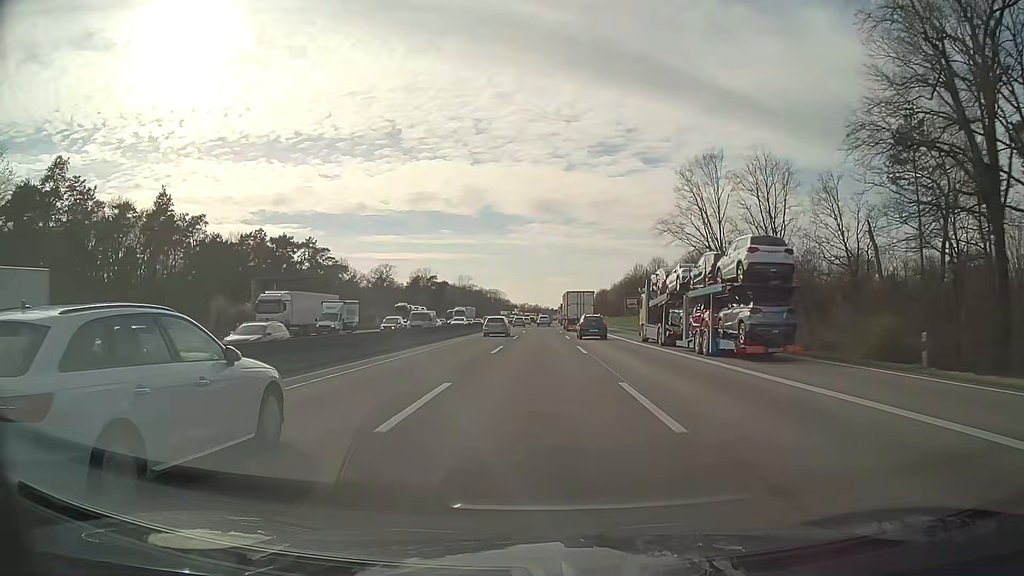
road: motorway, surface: asphalt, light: Day
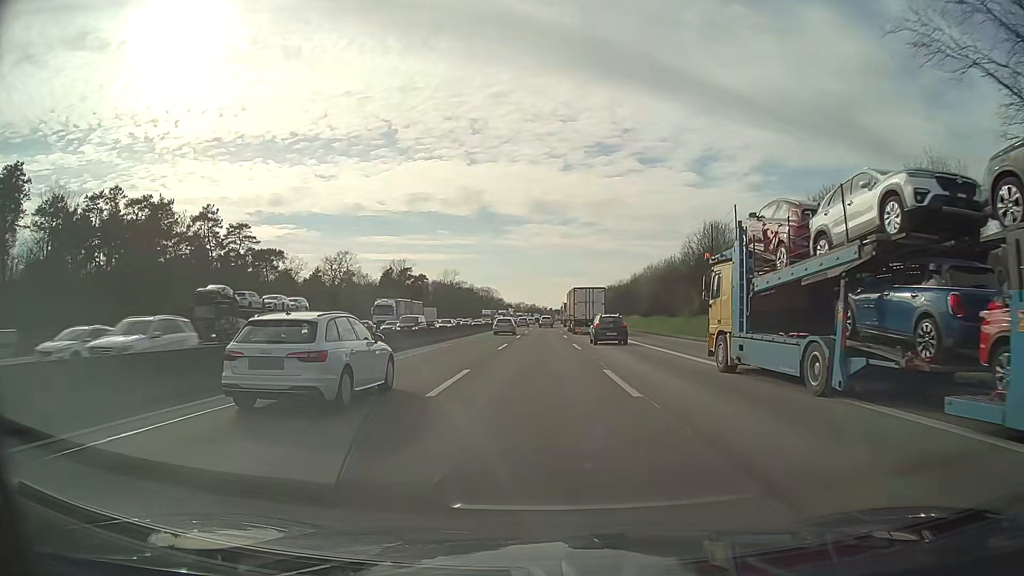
(0.0, +50.3) m; 0°
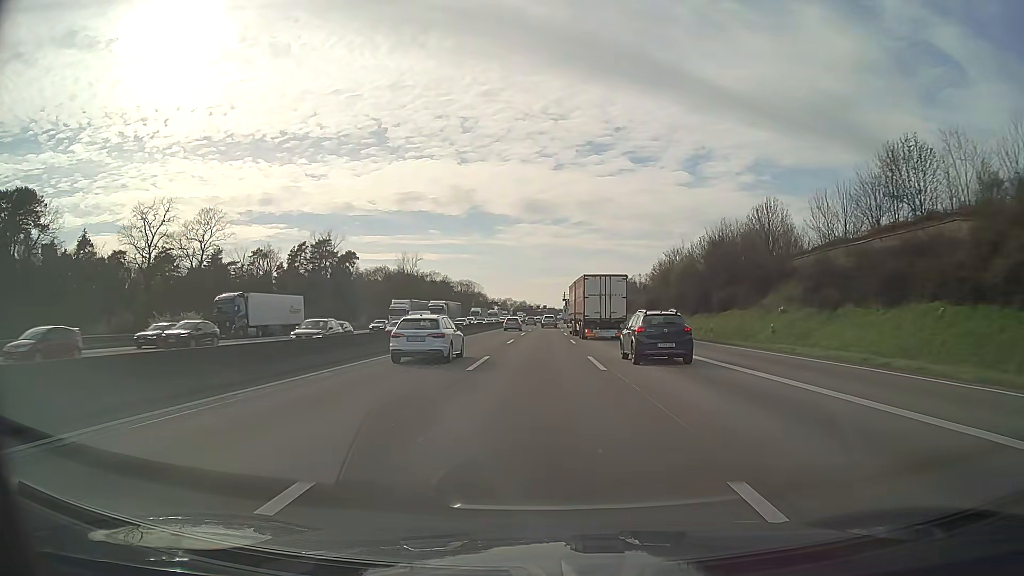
(+0.5, +84.5) m; +1°
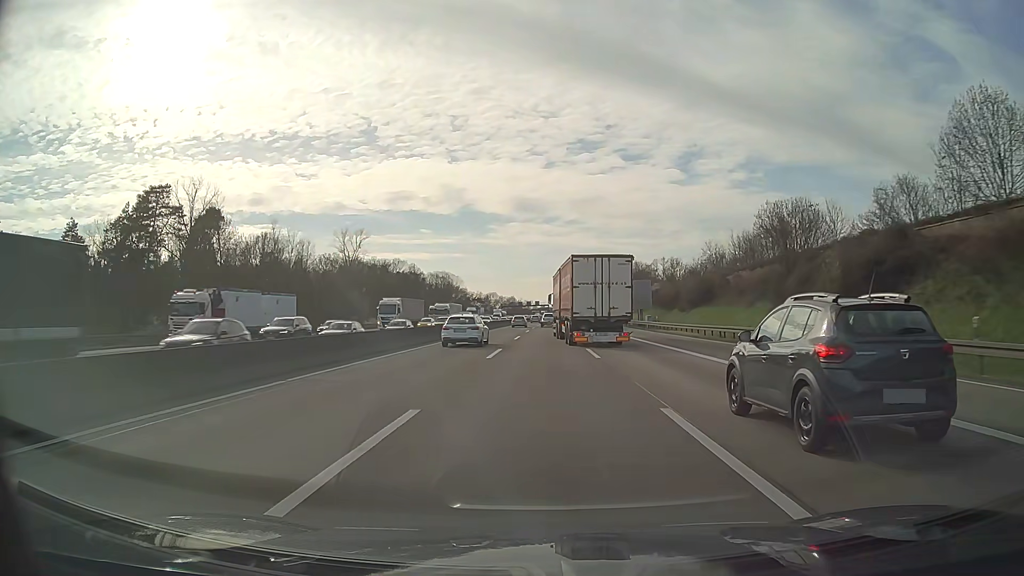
(+0.3, +67.7) m; +1°
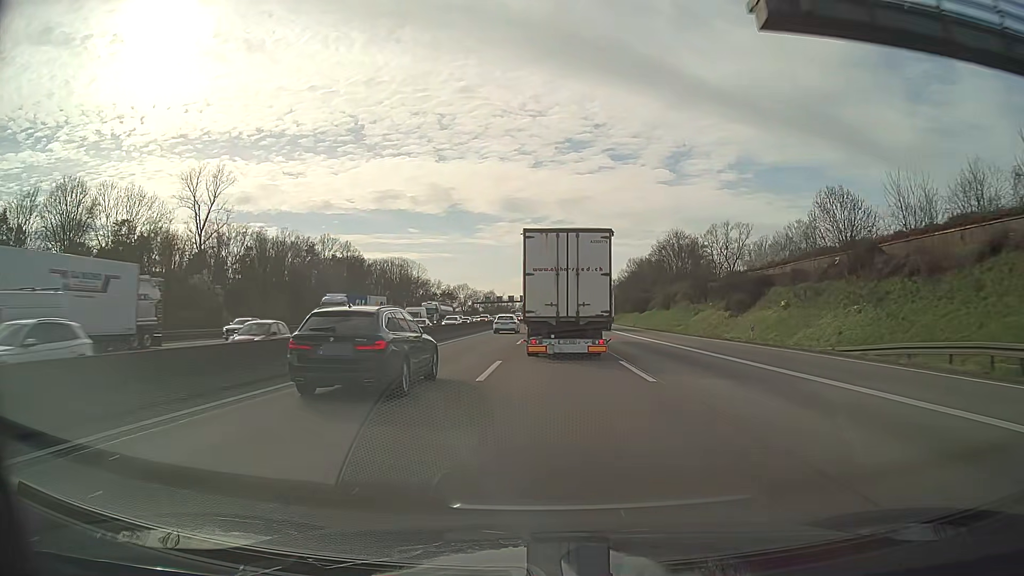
(+0.5, +79.5) m; +1°
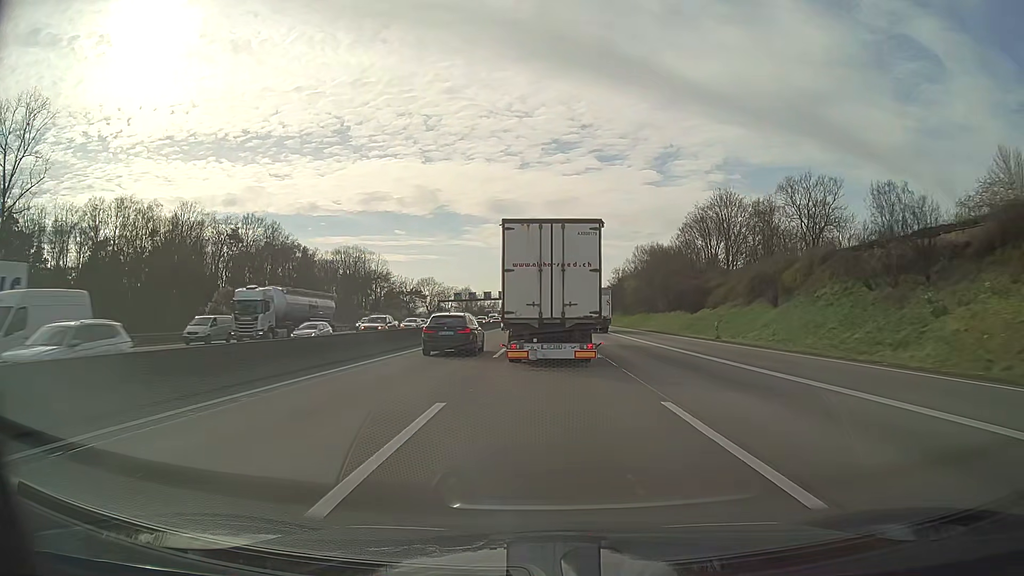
(+0.6, +45.4) m; +1°
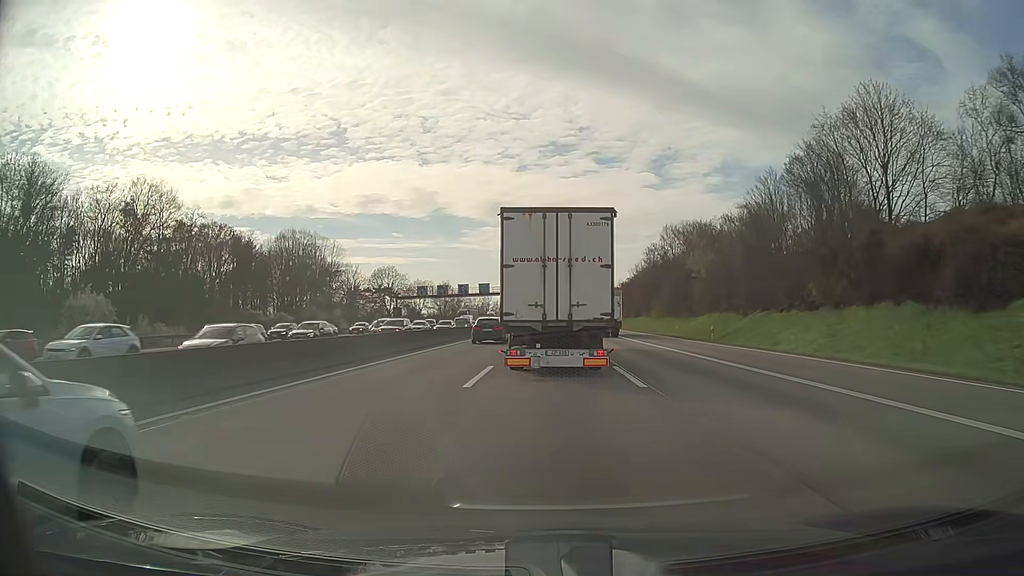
(0.0, +45.4) m; 0°
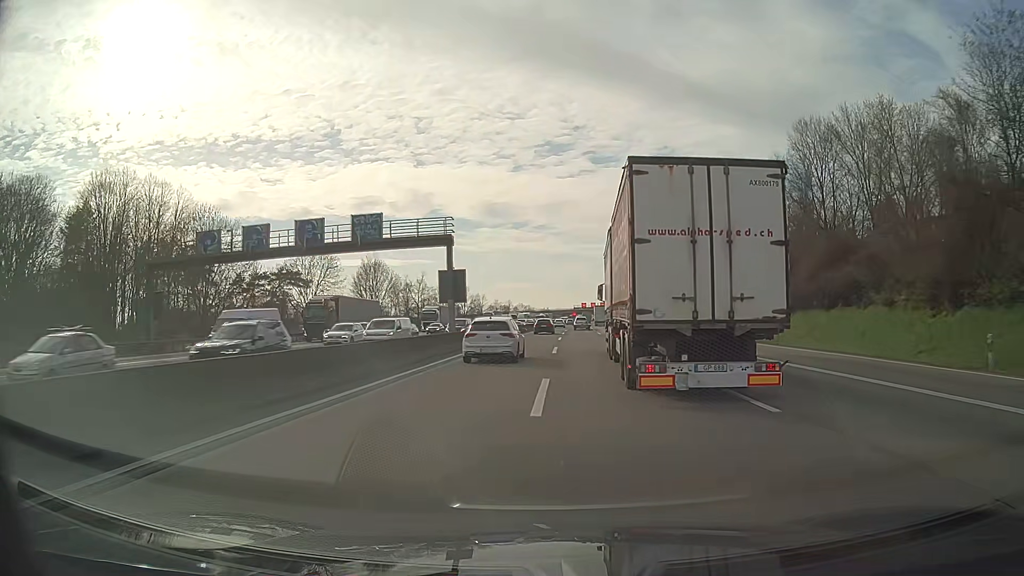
(-0.1, +76.0) m; 0°
(0, +10) (0, +20) (0, +30) (0, +40) (0, +50) (+1, +60) (+1, +70) (+1, +80) (+2, +90) (+2, +100) m
